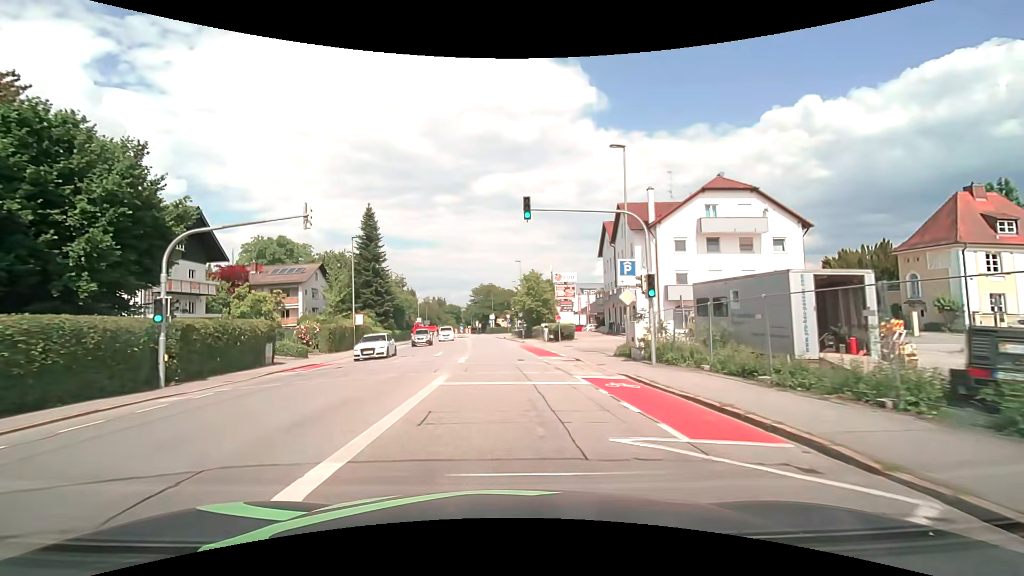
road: tertiary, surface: asphalt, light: Day
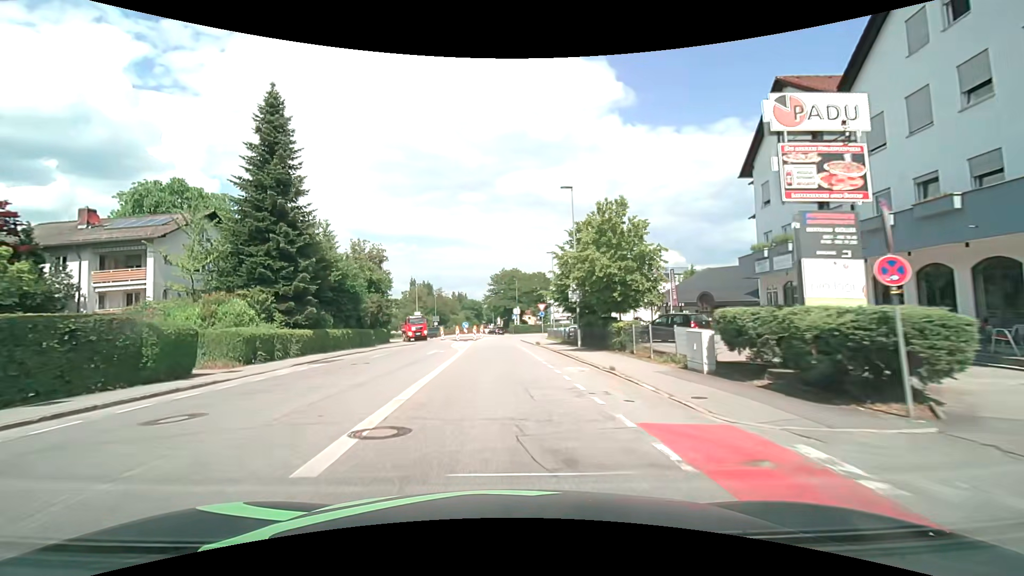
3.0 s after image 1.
(-0.8, +34.1) m; -3°
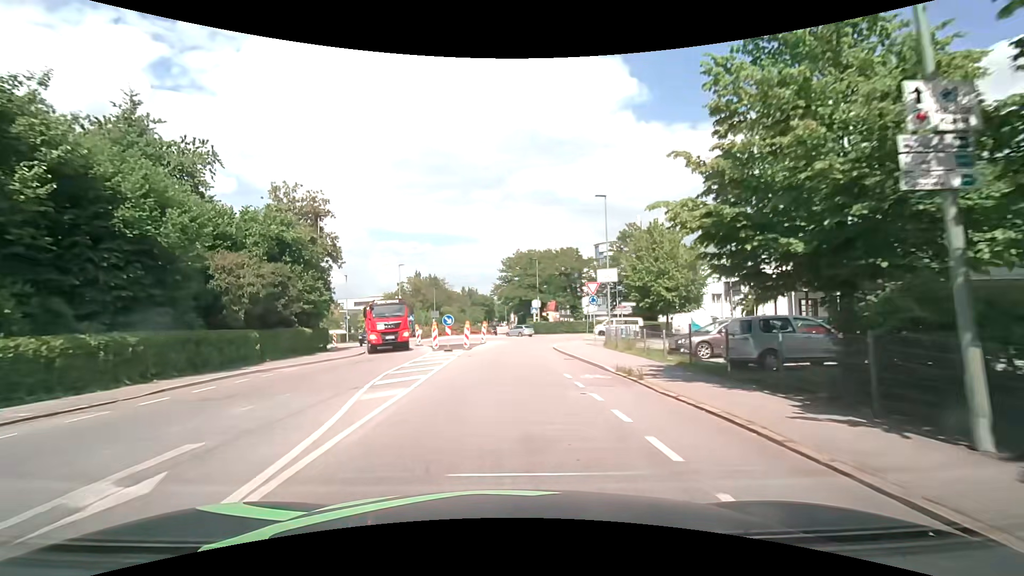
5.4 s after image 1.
(-0.4, +25.5) m; -2°
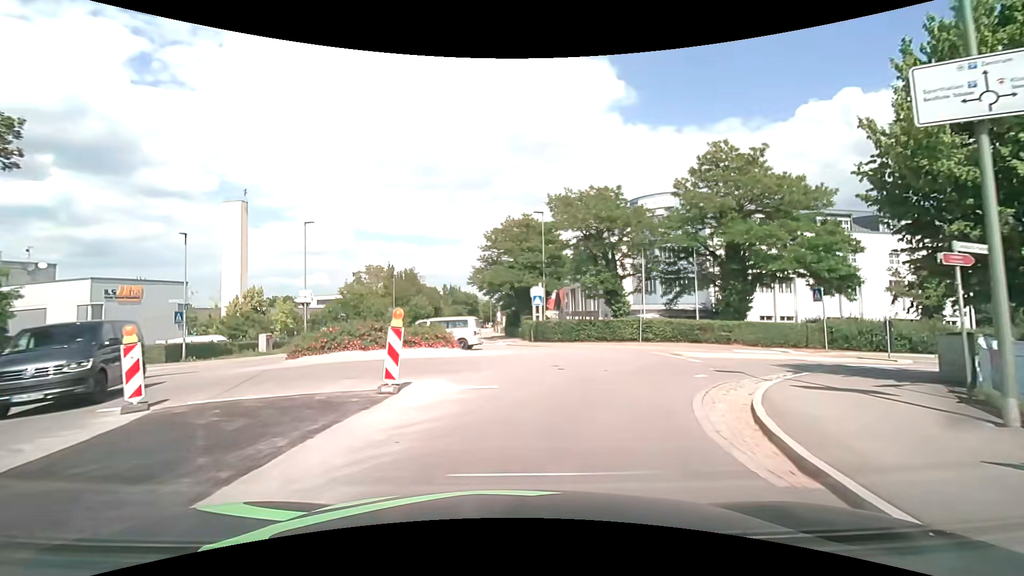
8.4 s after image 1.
(+0.1, +27.6) m; +1°
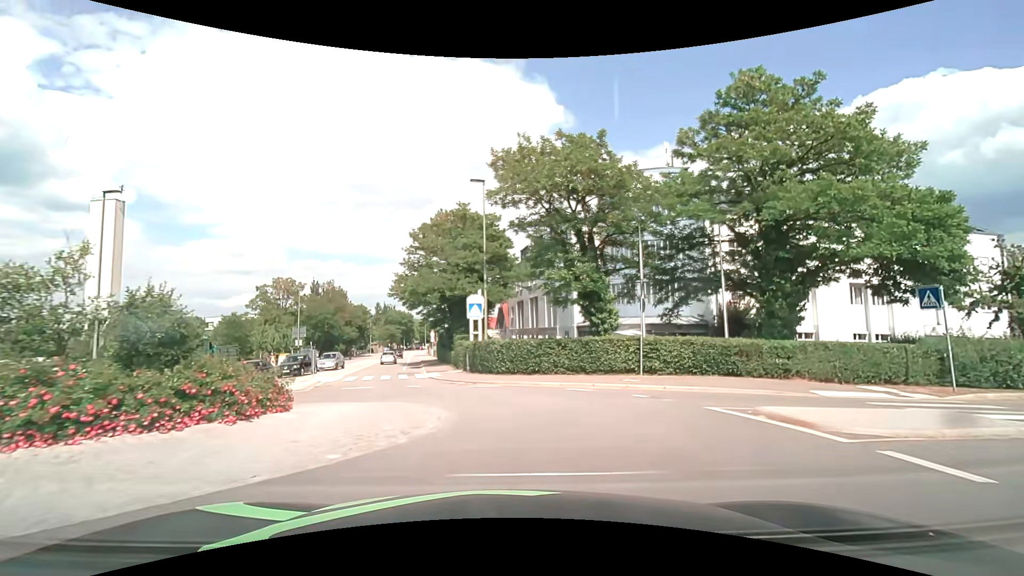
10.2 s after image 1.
(+0.8, +12.5) m; +6°
(0, +10) (-2, +20) (-6, +29) (-8, +39) (-10, +48) (-12, +58) (-14, +68) (-16, +78) (-17, +88) (-19, +98) m
